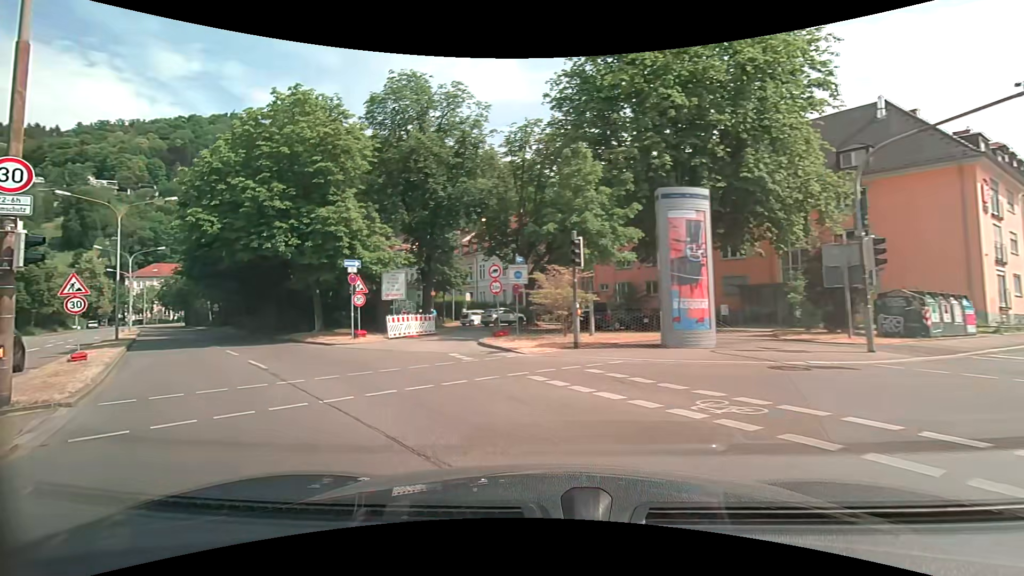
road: primary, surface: asphalt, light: Day
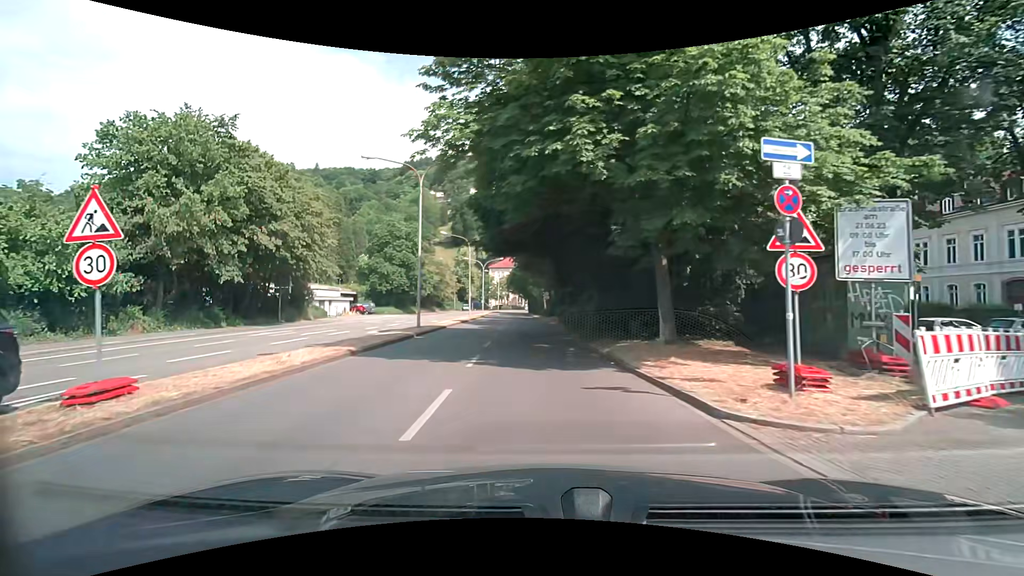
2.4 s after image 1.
(-6.4, +14.4) m; -40°
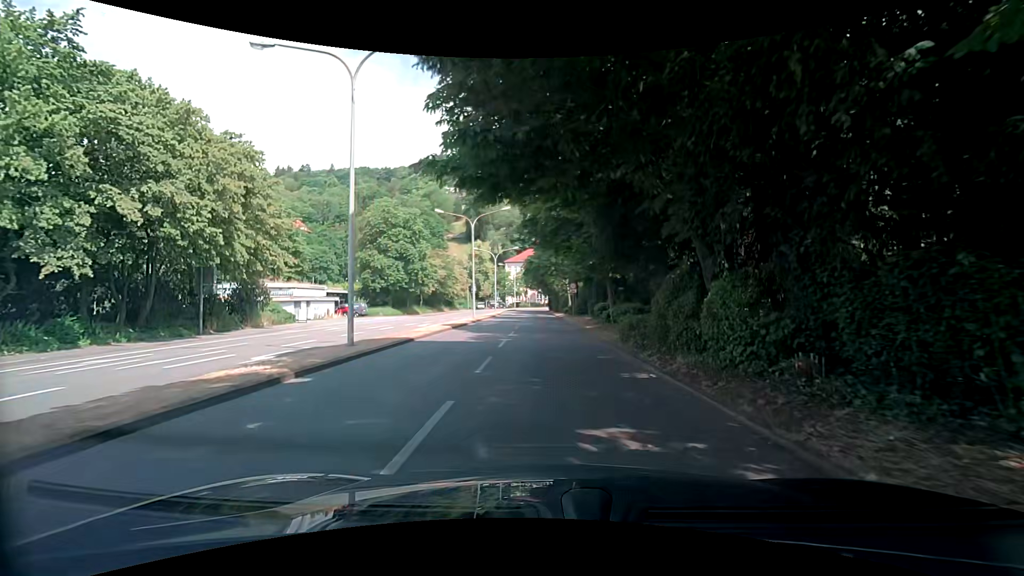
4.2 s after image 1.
(-0.7, +13.1) m; -4°
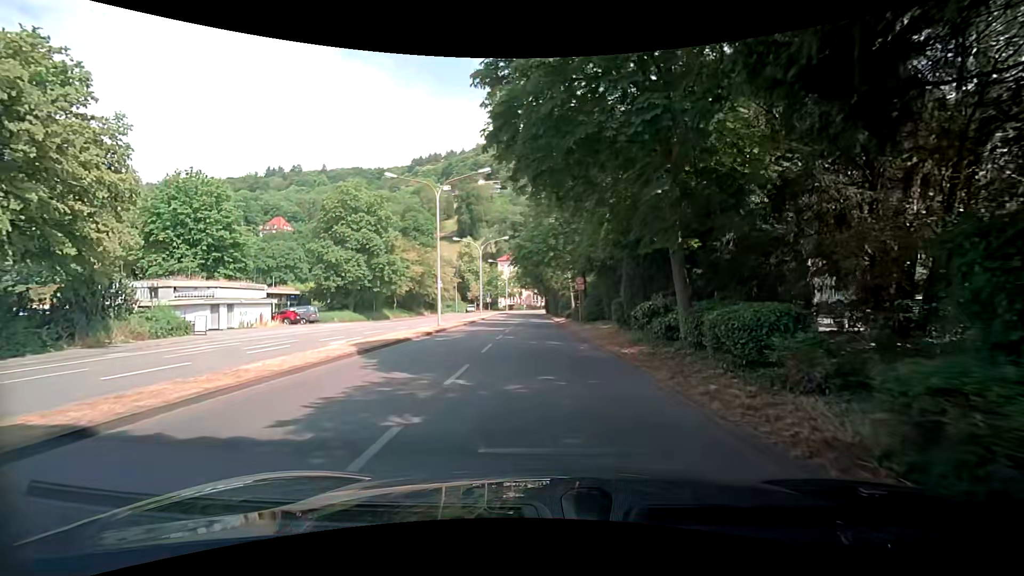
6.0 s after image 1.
(+0.2, +13.6) m; +1°
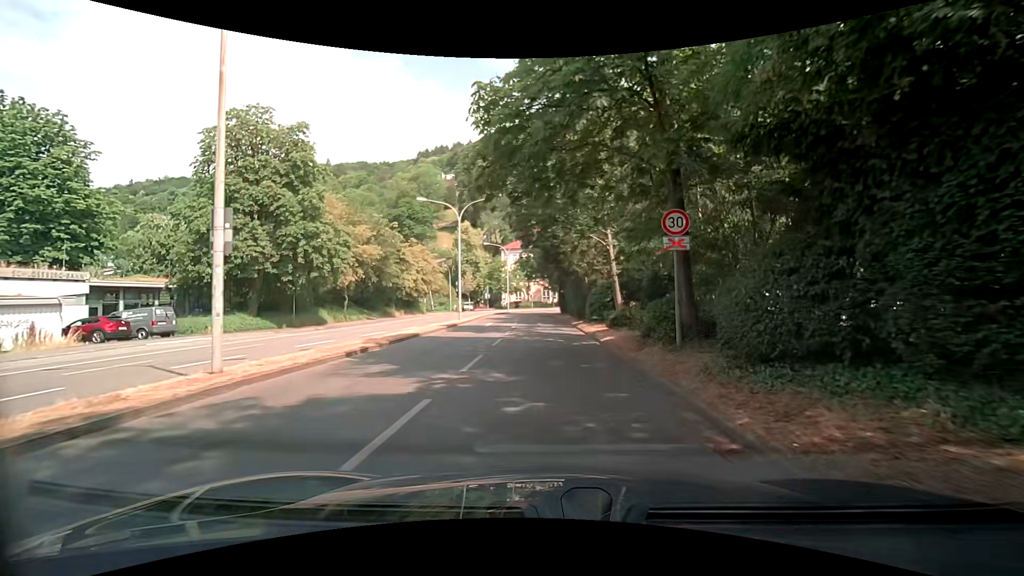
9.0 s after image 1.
(-0.1, +22.5) m; -1°
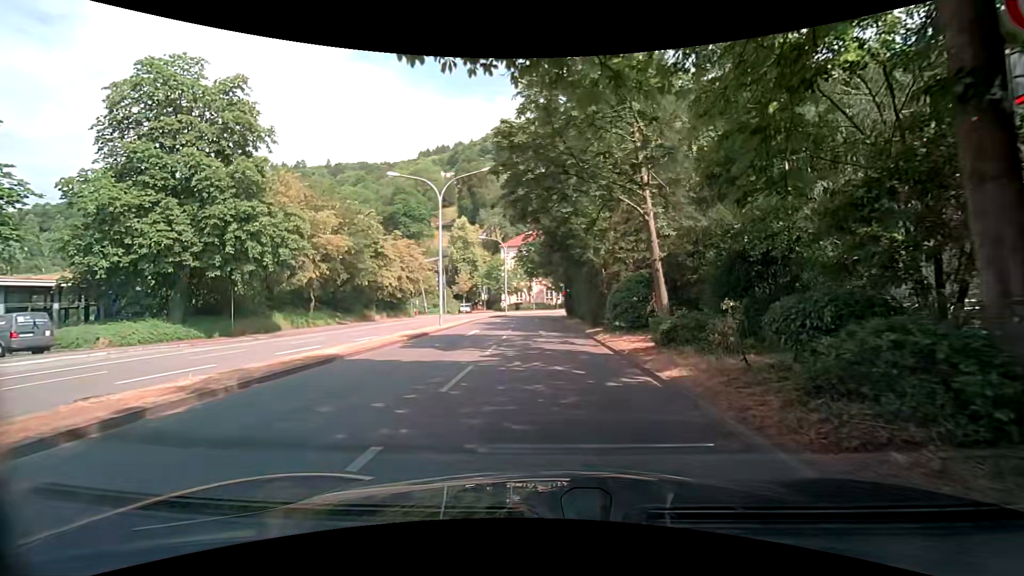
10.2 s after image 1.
(0.0, +8.3) m; -1°
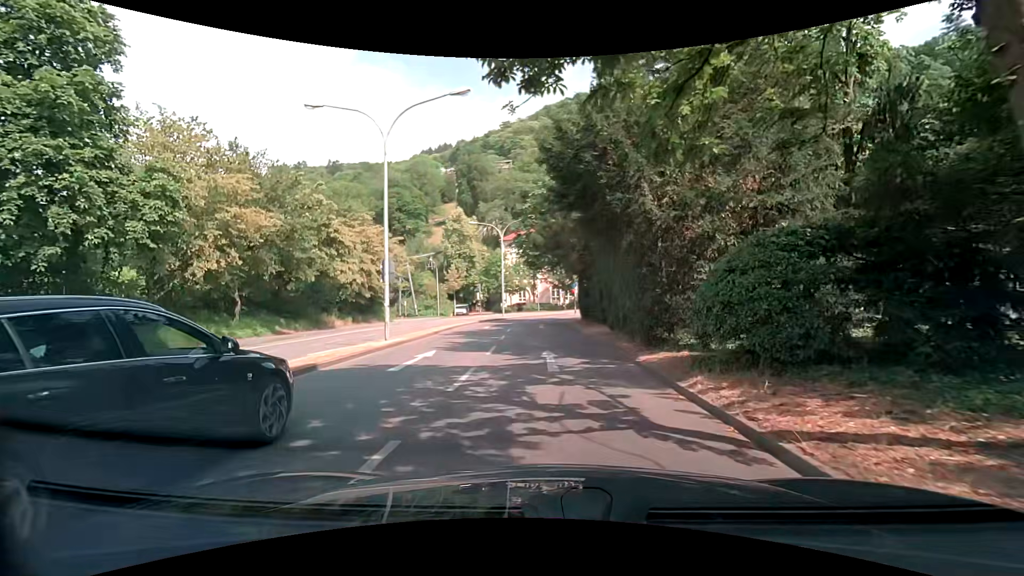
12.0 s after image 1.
(+0.2, +11.7) m; -1°
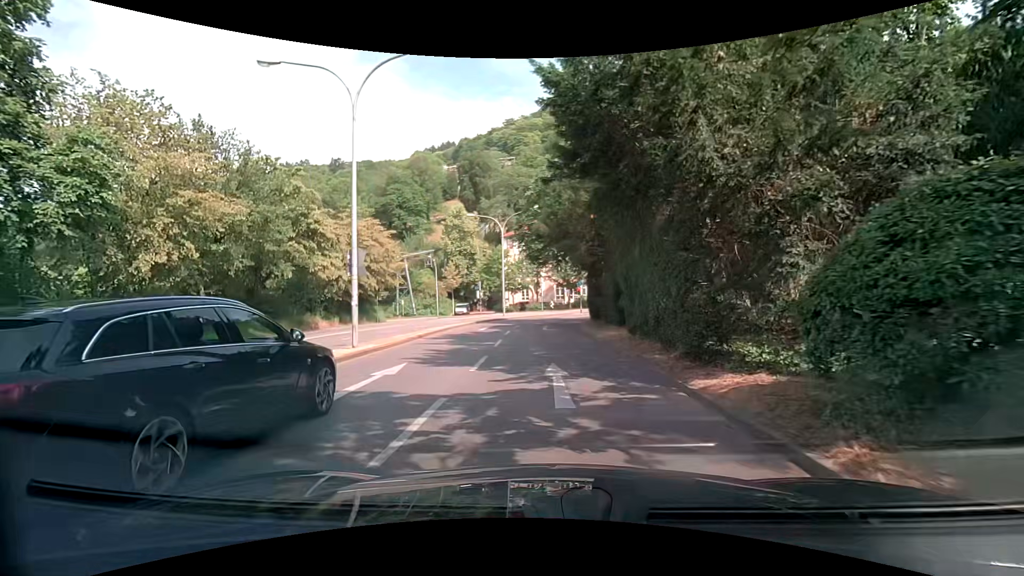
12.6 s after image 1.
(0.0, +3.7) m; 0°
(0, +10) (0, +20) (0, +30) (+1, +40) (+3, +50) (+8, +58) (+14, +66) (+22, +73) (+31, +77) (+40, +80) m
